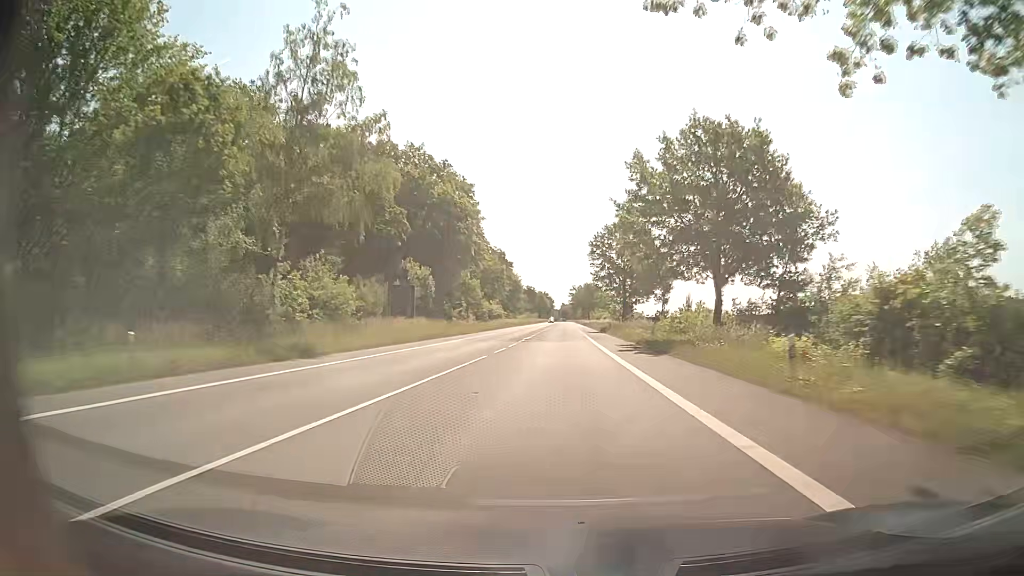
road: secondary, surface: asphalt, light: Day
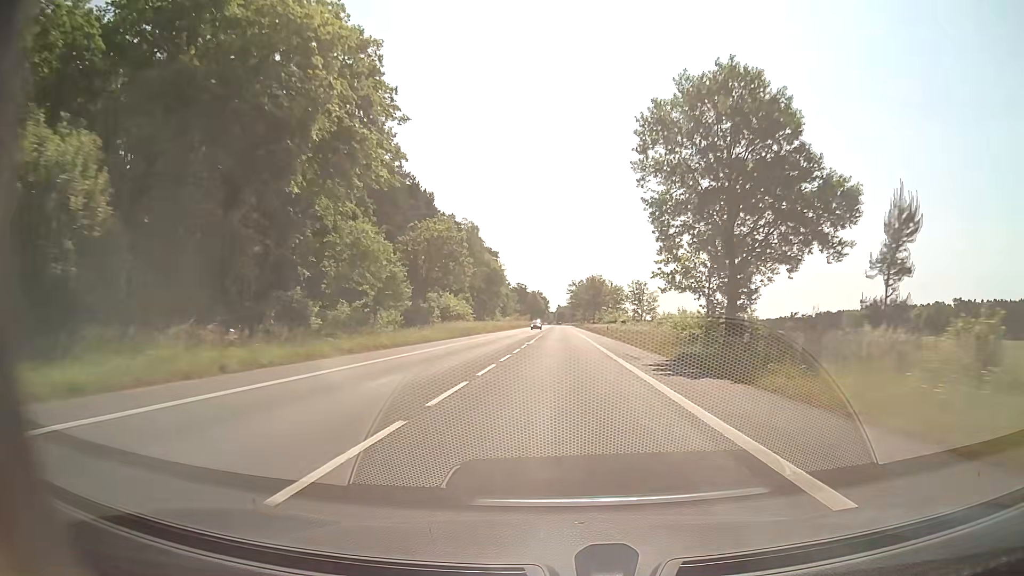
(0.0, +46.2) m; +1°
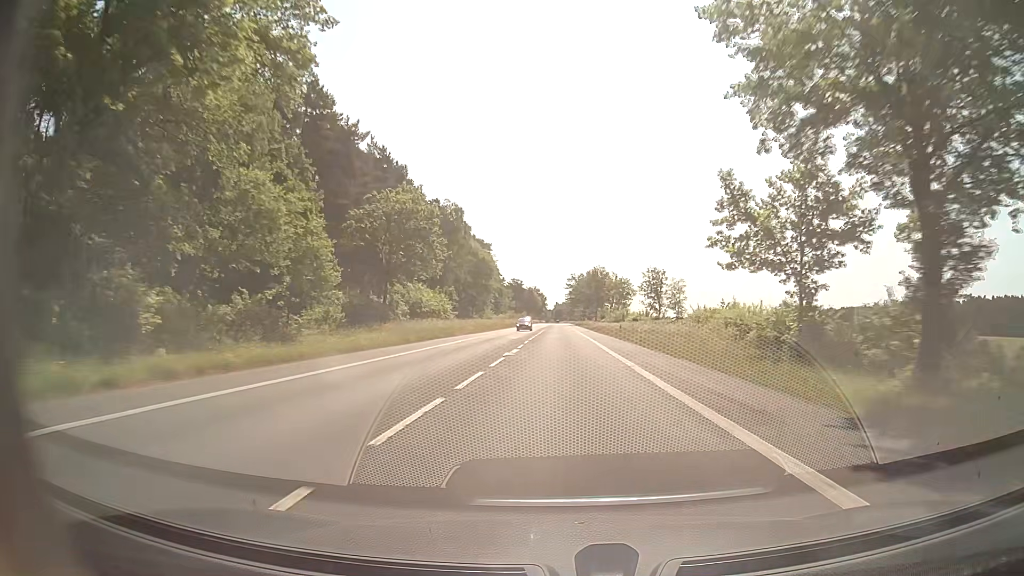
(0.0, +15.5) m; 0°
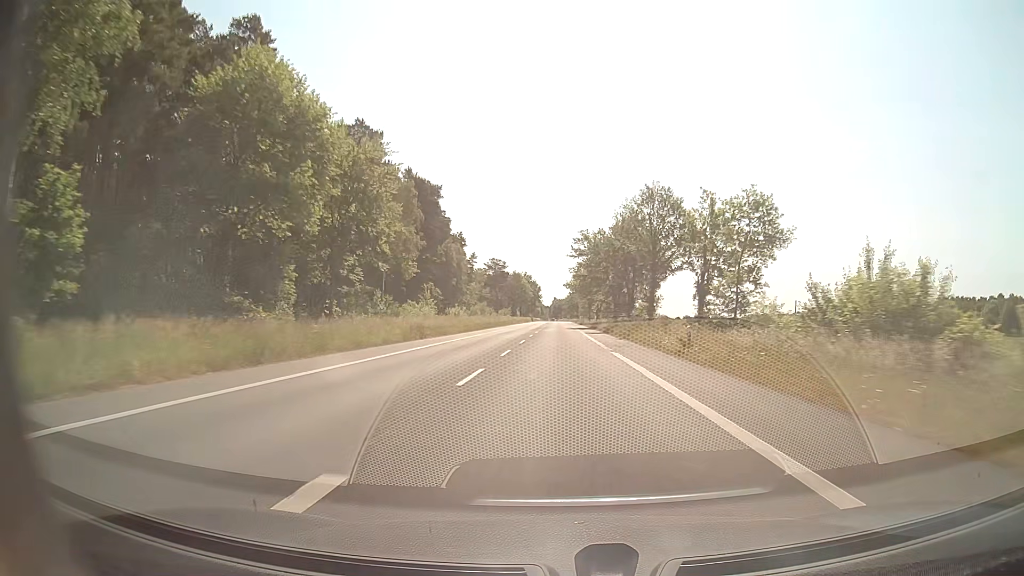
(0.0, +78.2) m; 0°
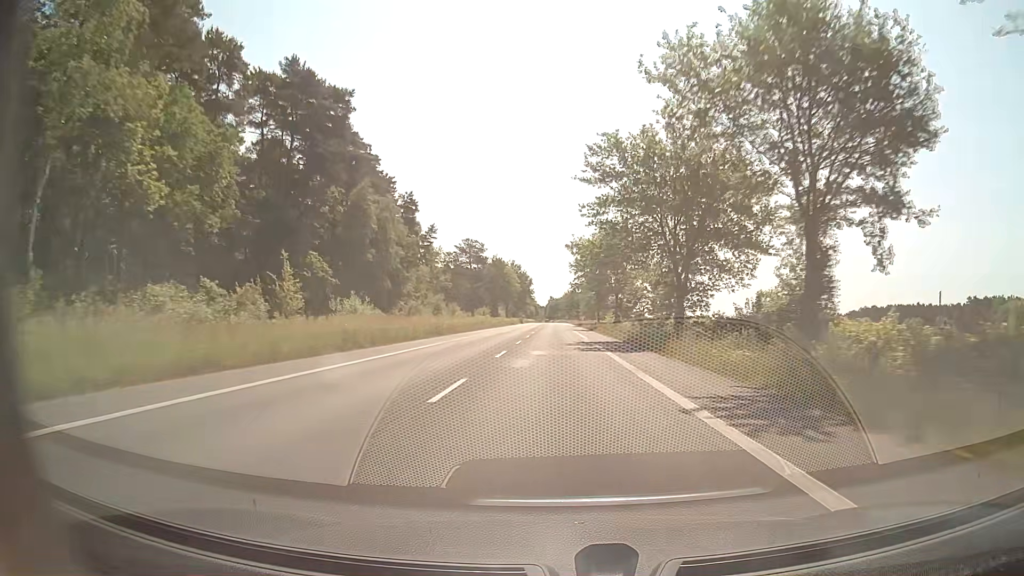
(+0.2, +47.2) m; +1°
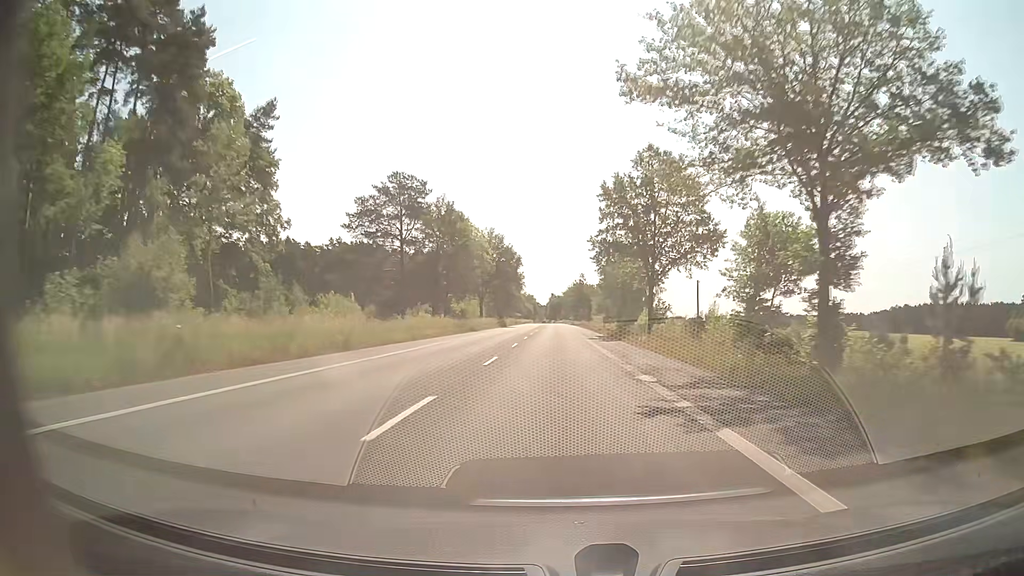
(-0.3, +63.2) m; 0°
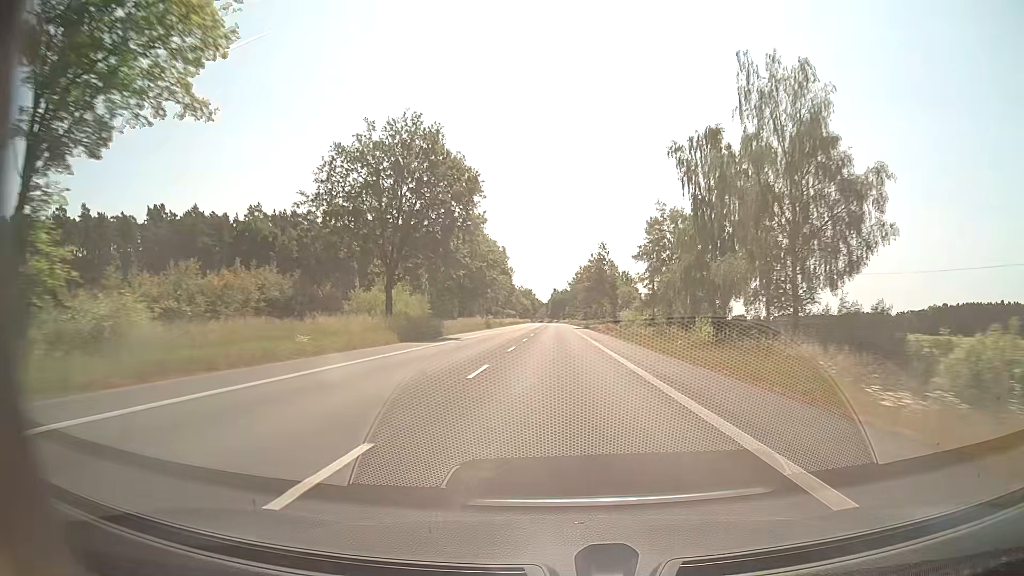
(-0.1, +63.2) m; 0°
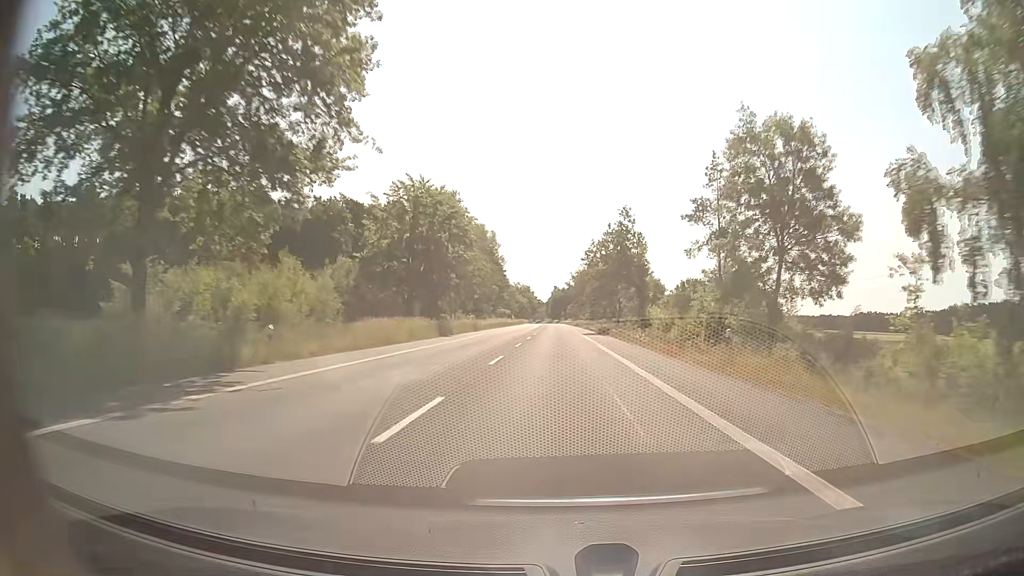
(0.0, +31.6) m; 0°
(0, +10) (0, +20) (0, +30) (0, +40) (0, +50) (0, +60) (0, +70) (0, +80) (0, +90) (0, +100) m
